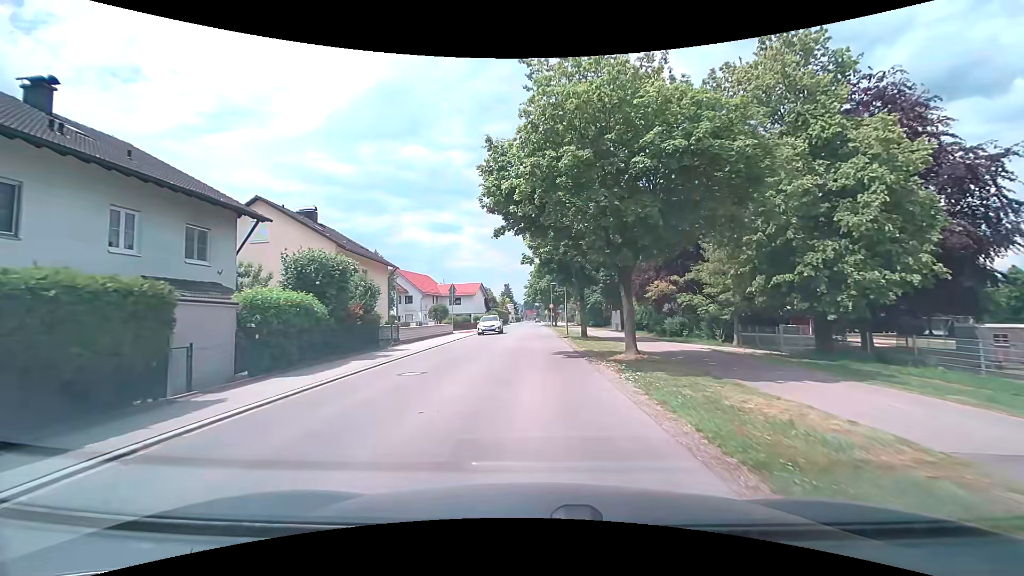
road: tertiary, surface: asphalt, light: Day
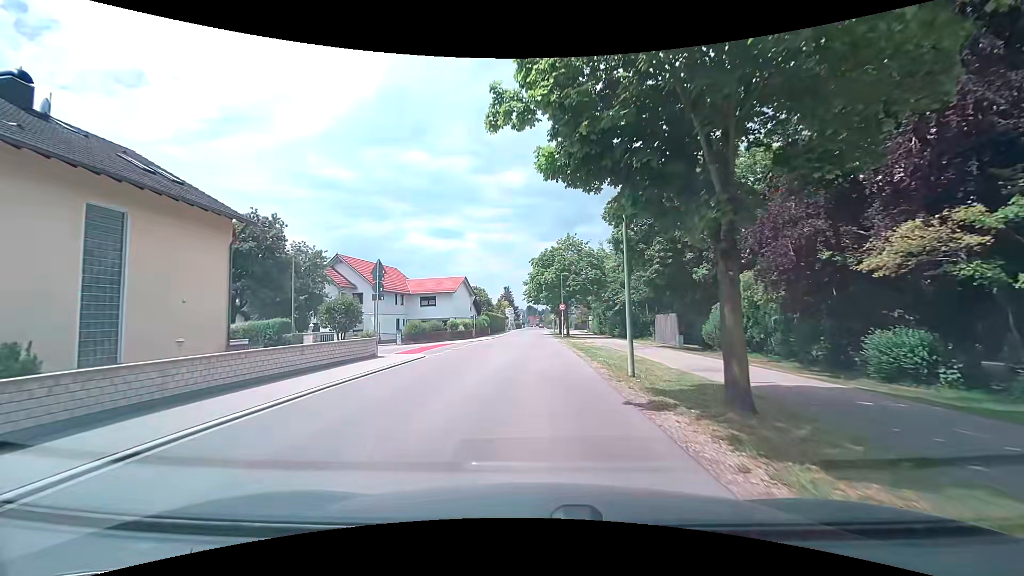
(-0.1, +22.8) m; -1°
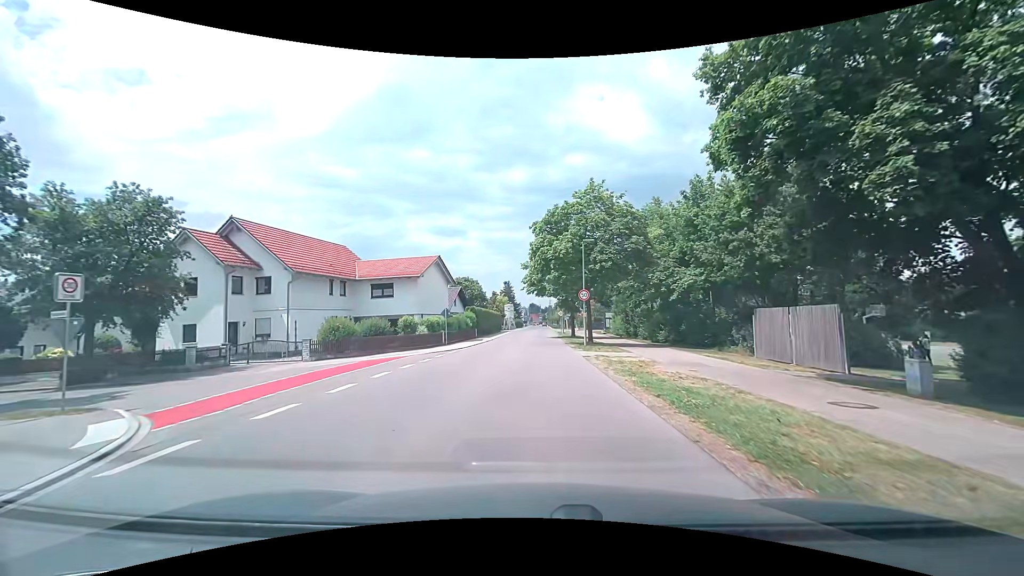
(0.0, +19.1) m; 0°
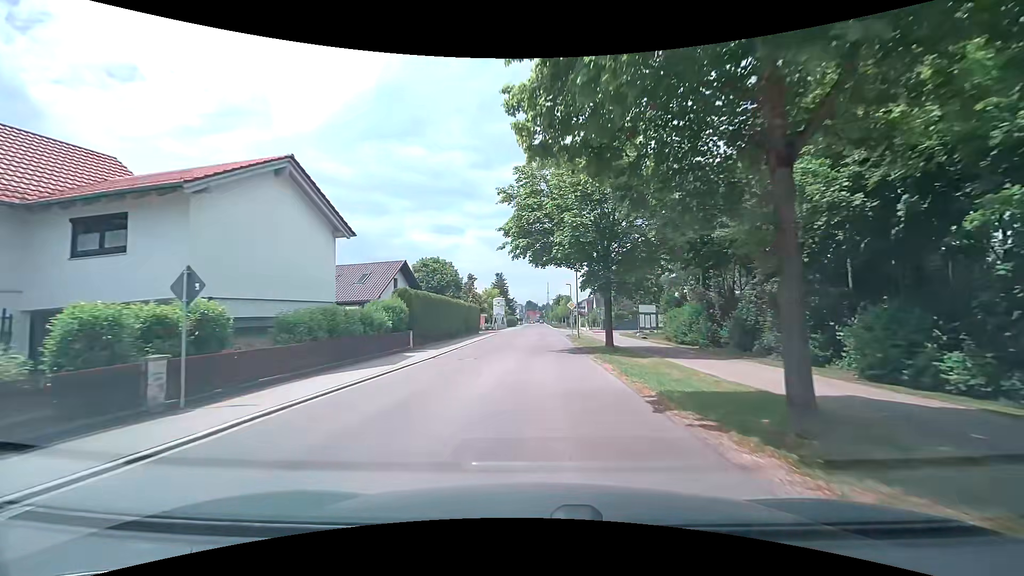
(0.0, +26.8) m; 0°
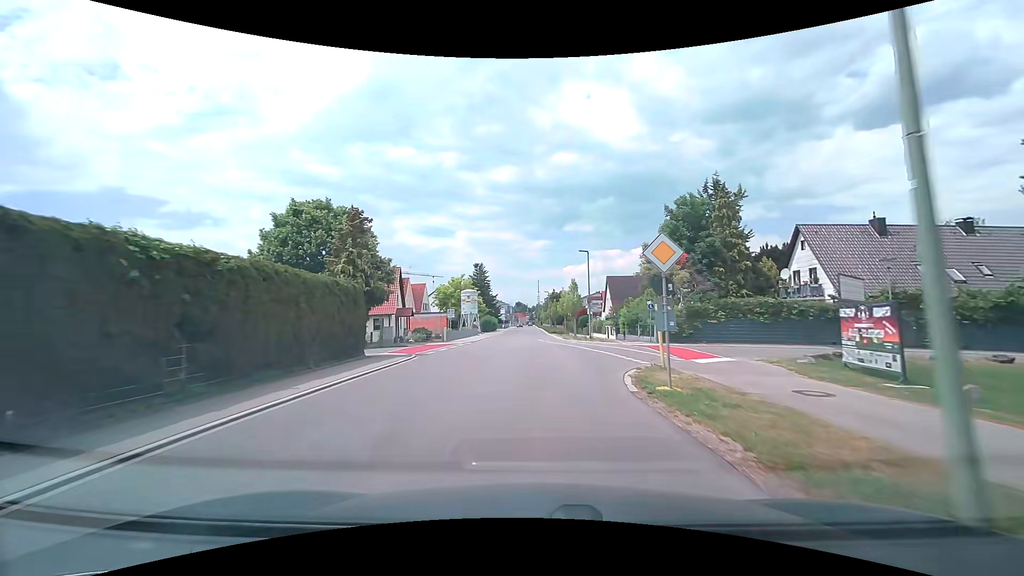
(+0.6, +34.1) m; +1°
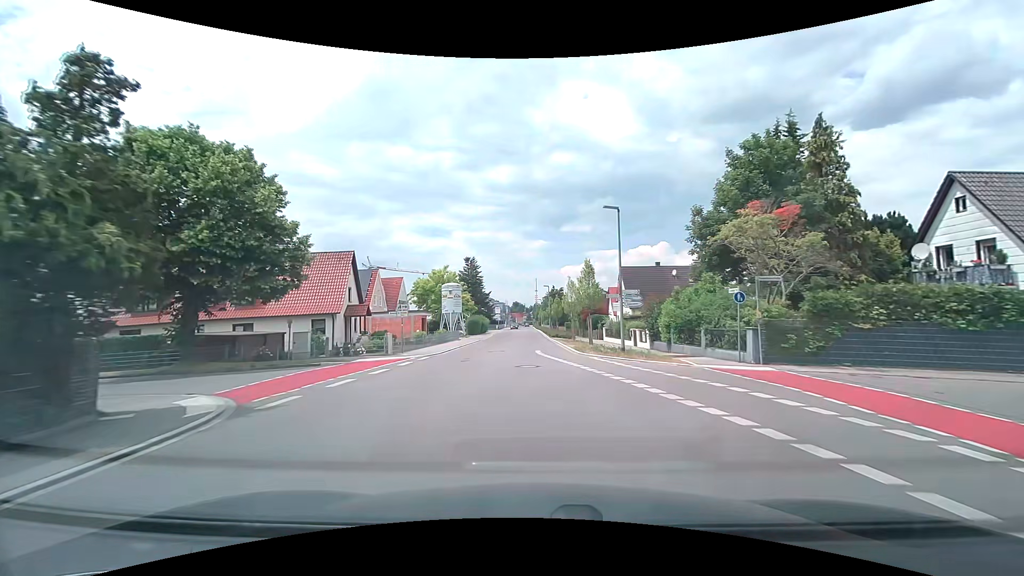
(+0.1, +13.6) m; +1°
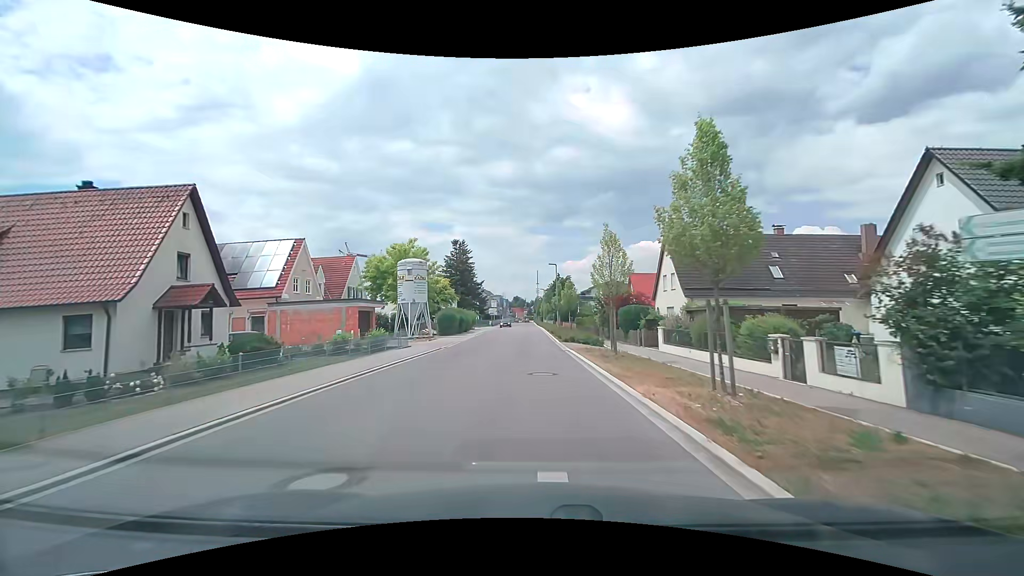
(-0.2, +20.1) m; -1°
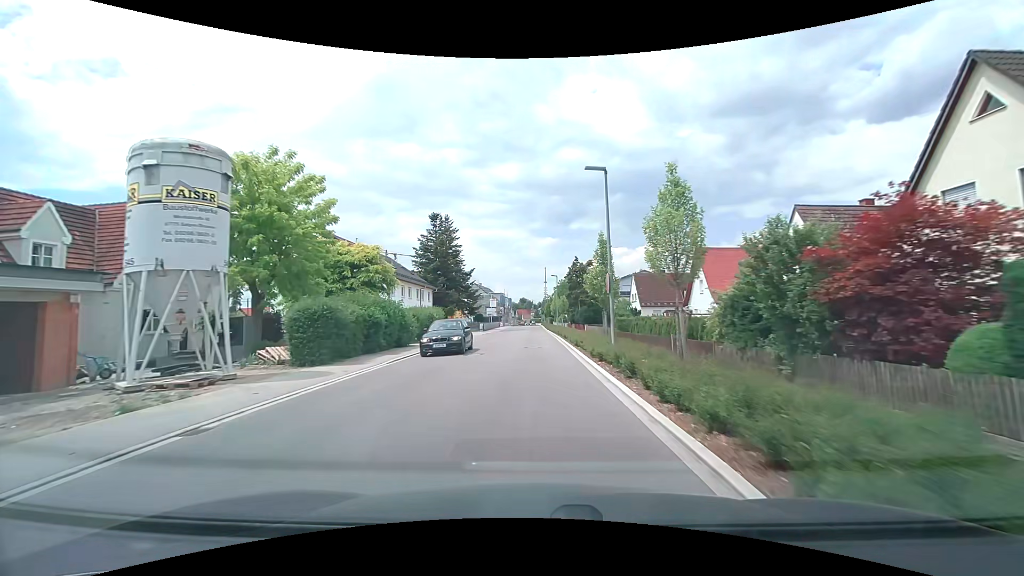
(-0.2, +27.9) m; -1°
(0, +10) (0, +20) (0, +30) (0, +40) (0, +50) (0, +60) (0, +70) (0, +80) (0, +90) (0, +100) m
